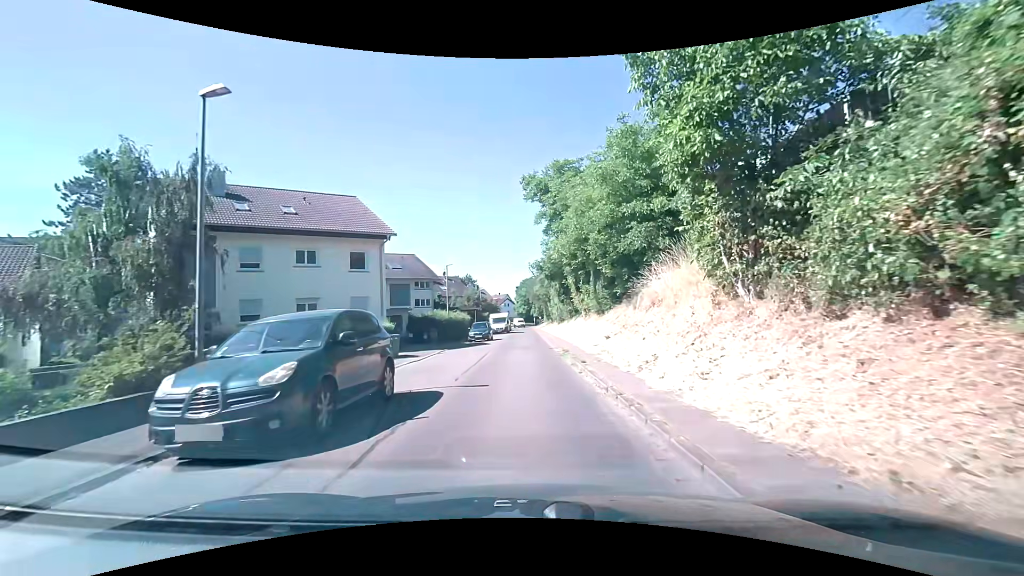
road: residential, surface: asphalt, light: Day
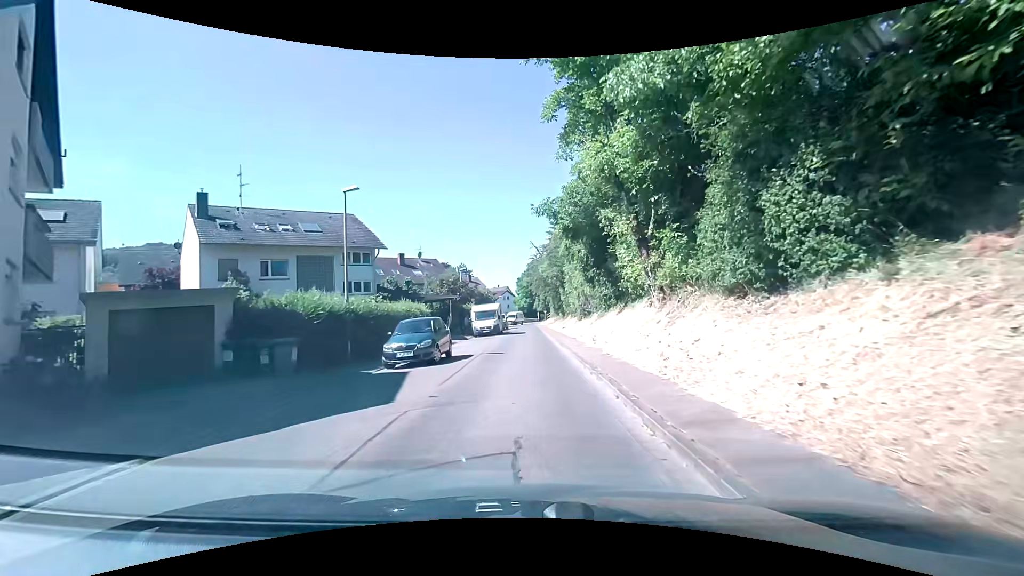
(-0.1, +22.7) m; -1°
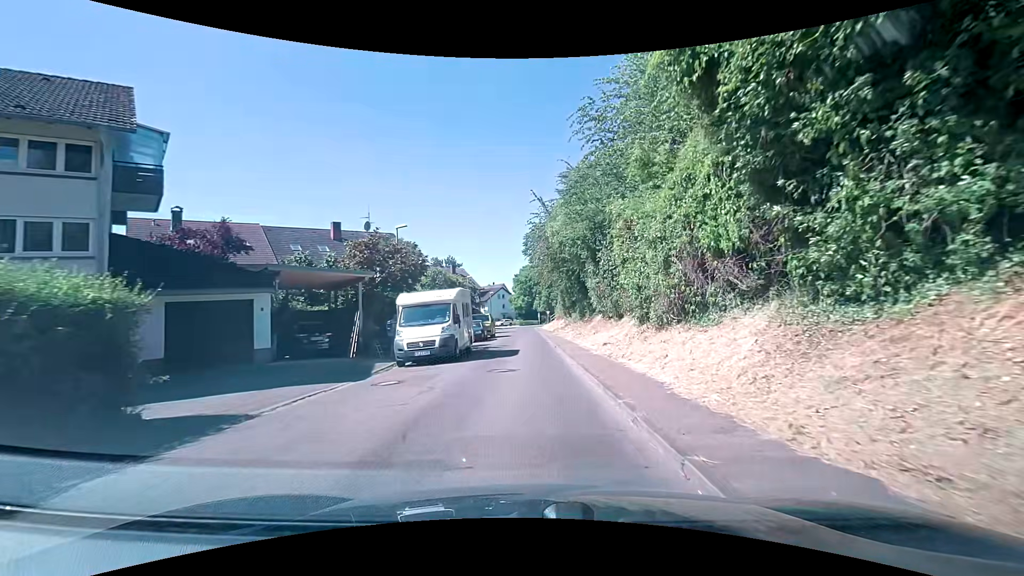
(+0.1, +23.0) m; +1°
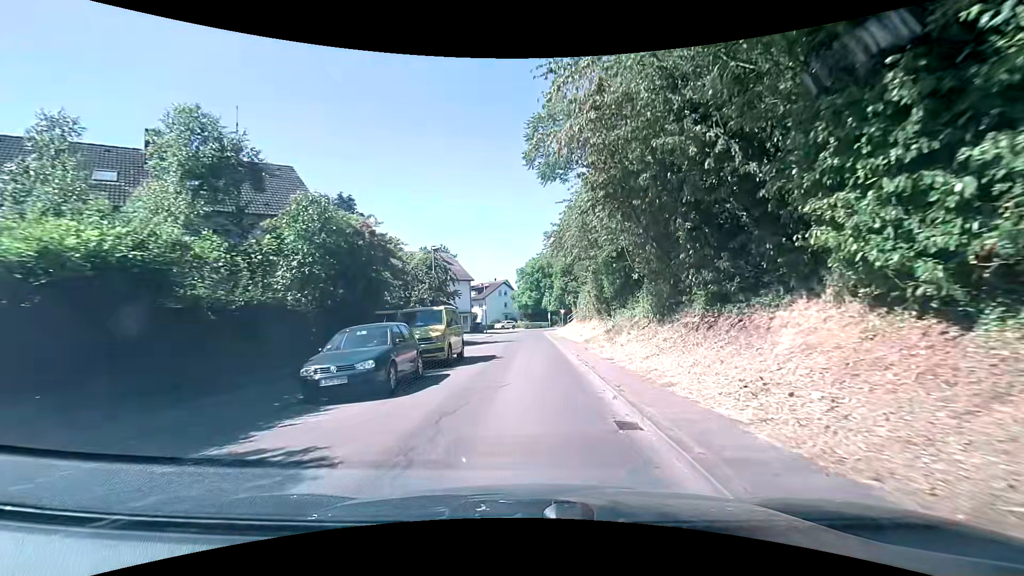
(-0.4, +23.0) m; -2°
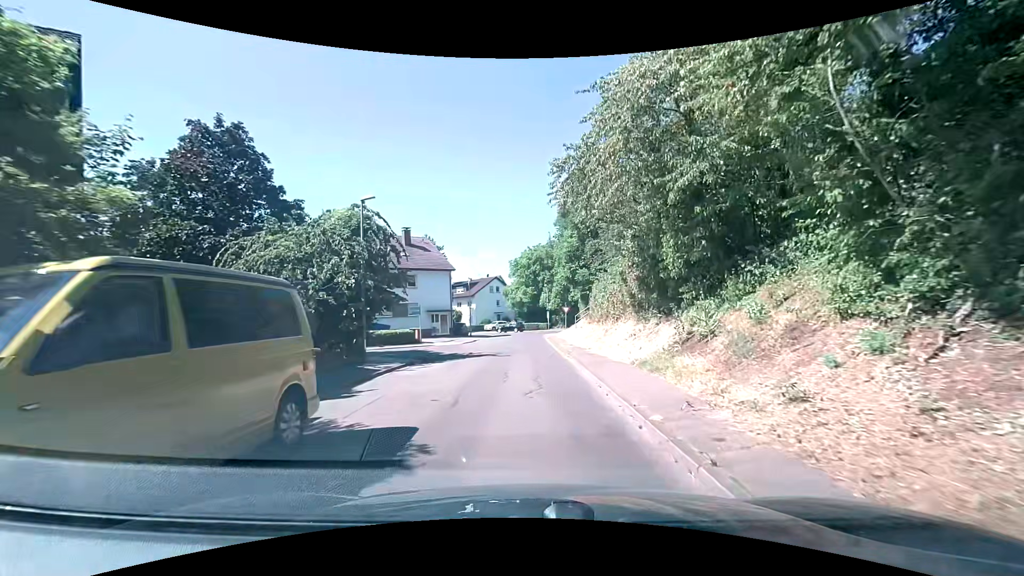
(+0.1, +13.2) m; +1°
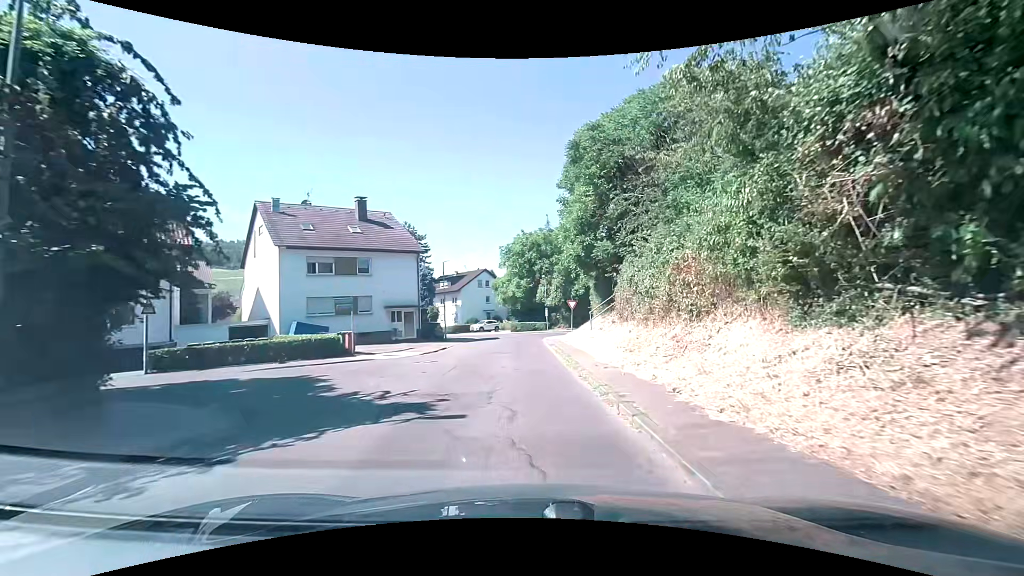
(0.0, +12.9) m; +1°
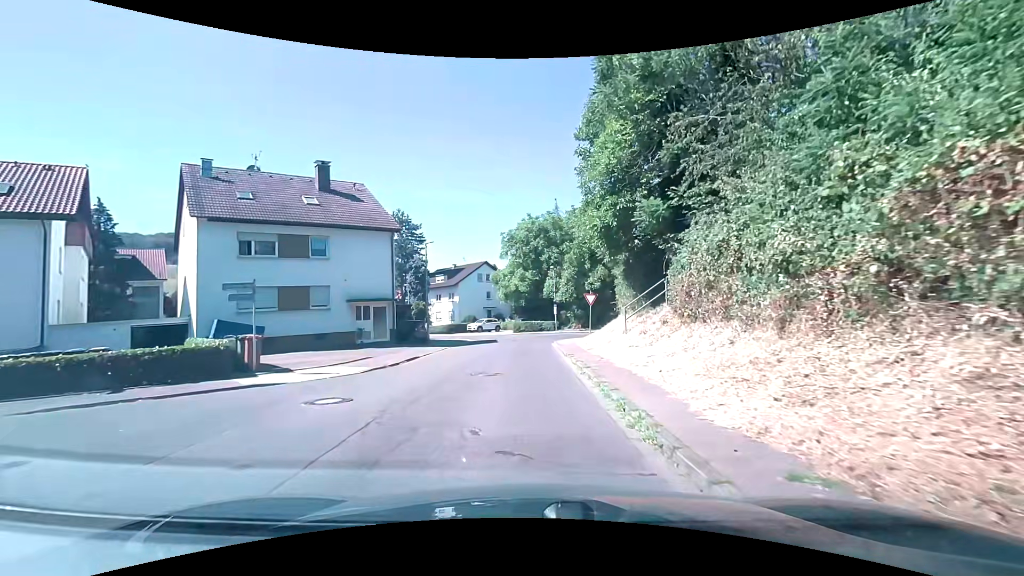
(-0.1, +8.7) m; -1°
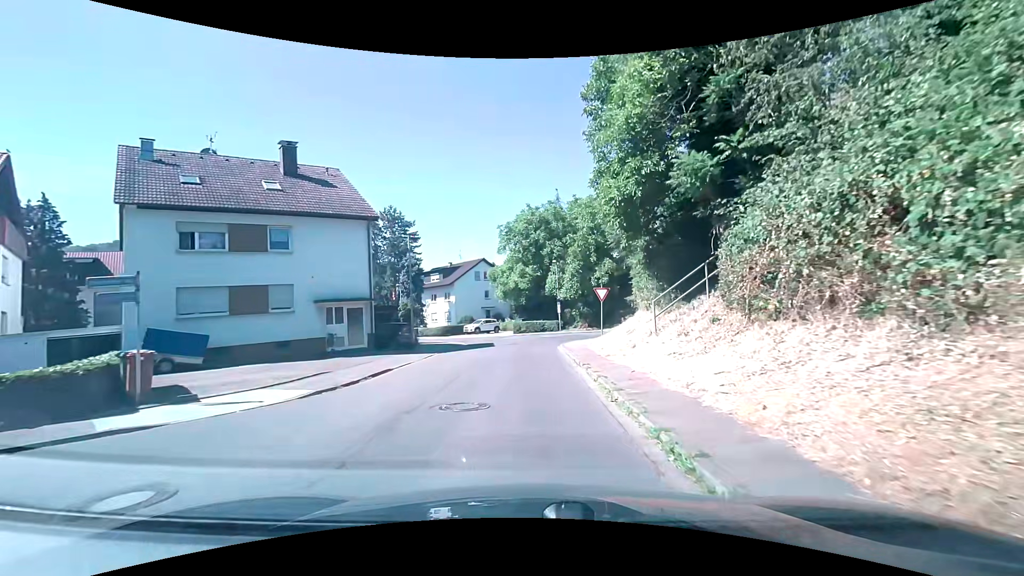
(+0.1, +4.4) m; +1°
